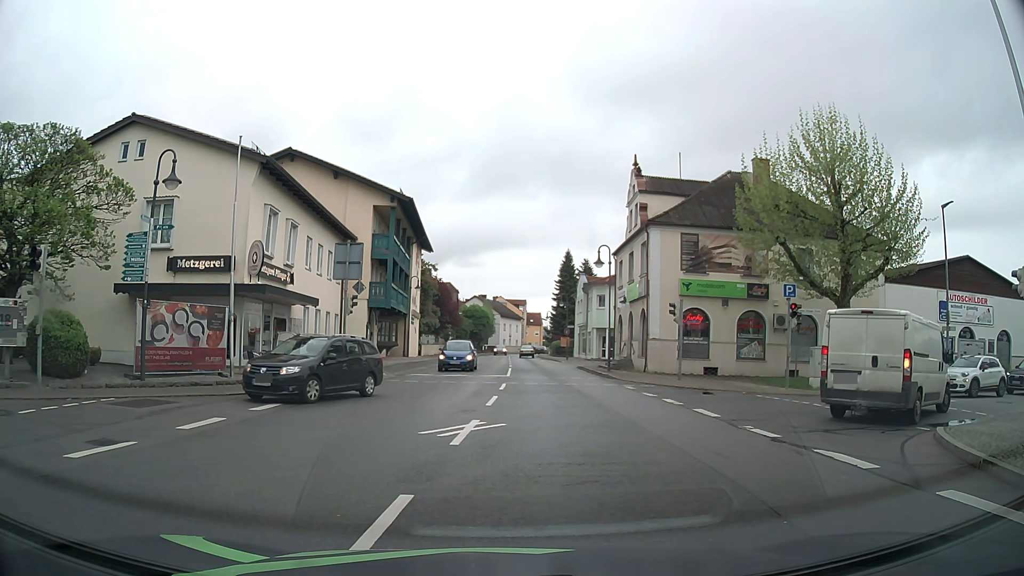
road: secondary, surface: asphalt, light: Day
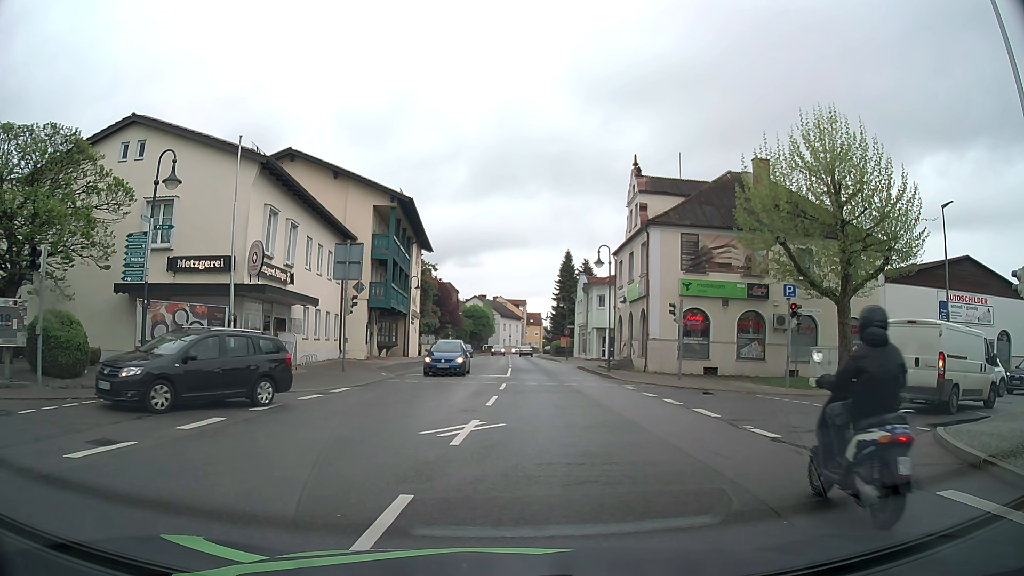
(0.0, 0.0) m; 0°
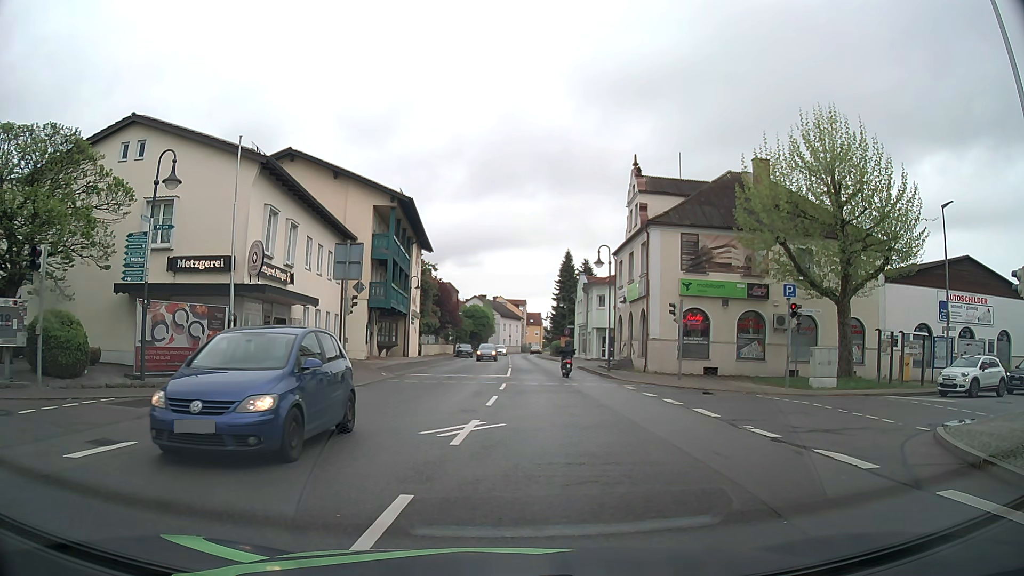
(0.0, 0.0) m; 0°
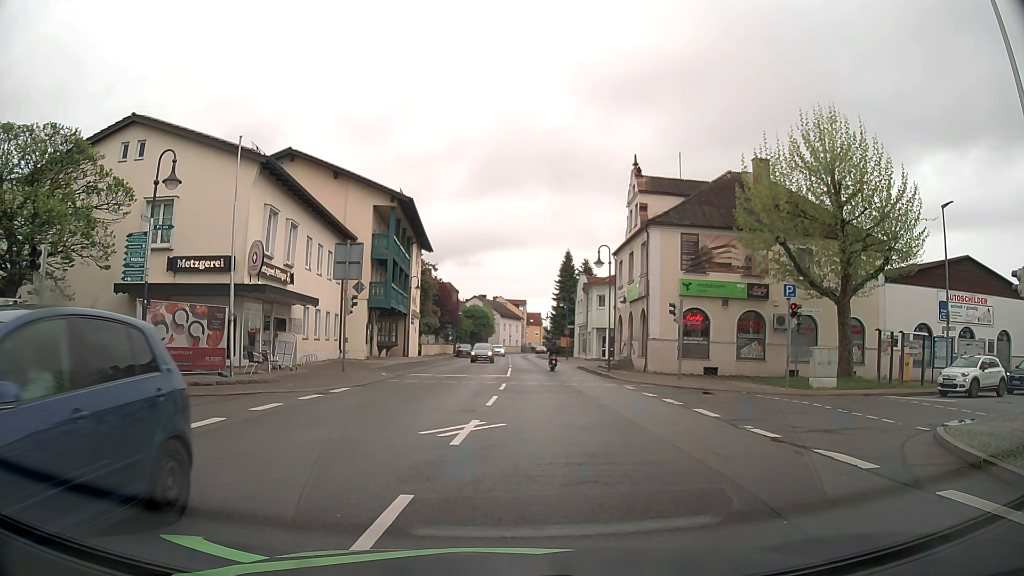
(0.0, 0.0) m; 0°
